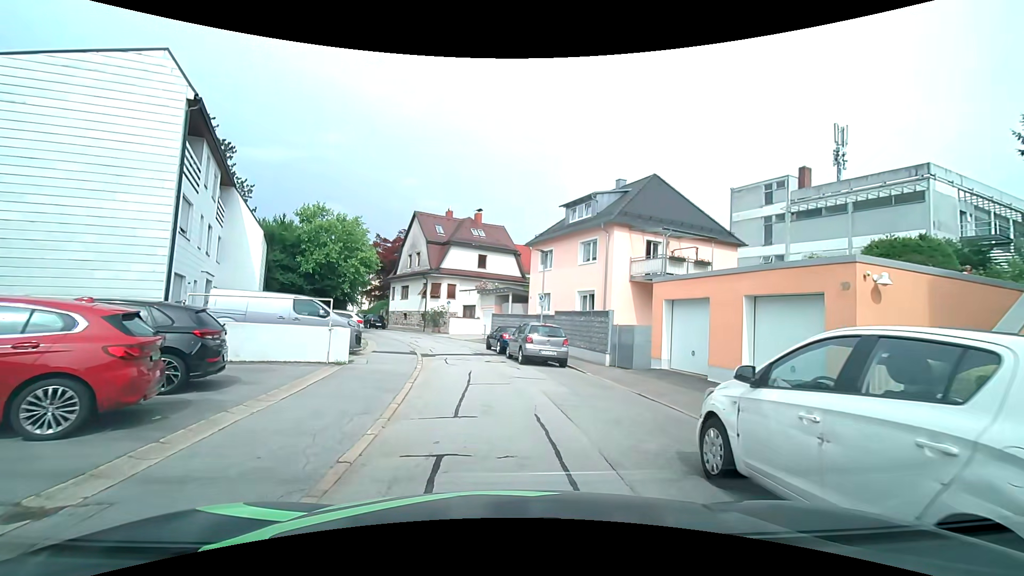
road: residential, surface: asphalt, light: Day
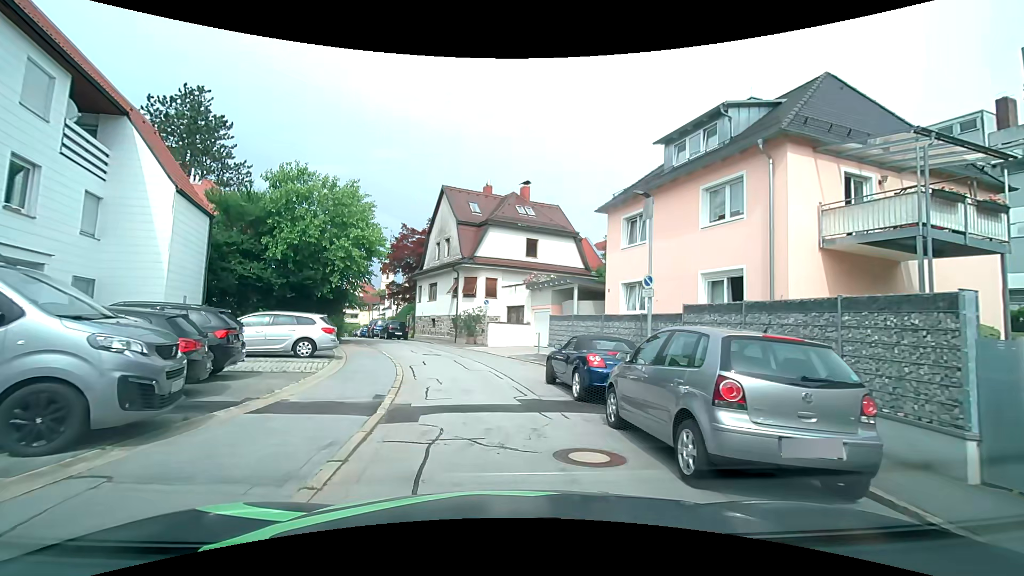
(-0.5, +12.3) m; -5°
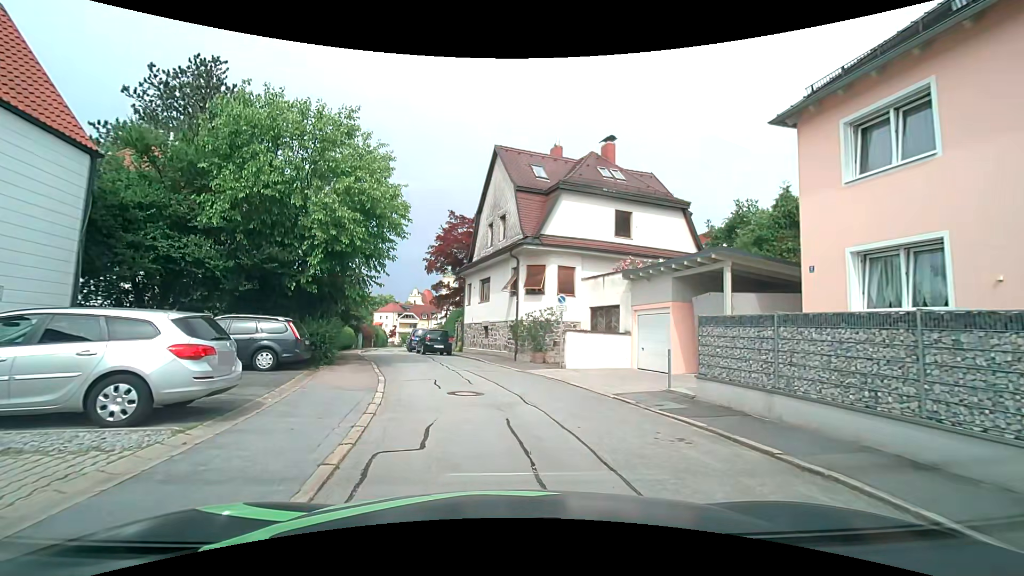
(-0.8, +10.6) m; -7°
